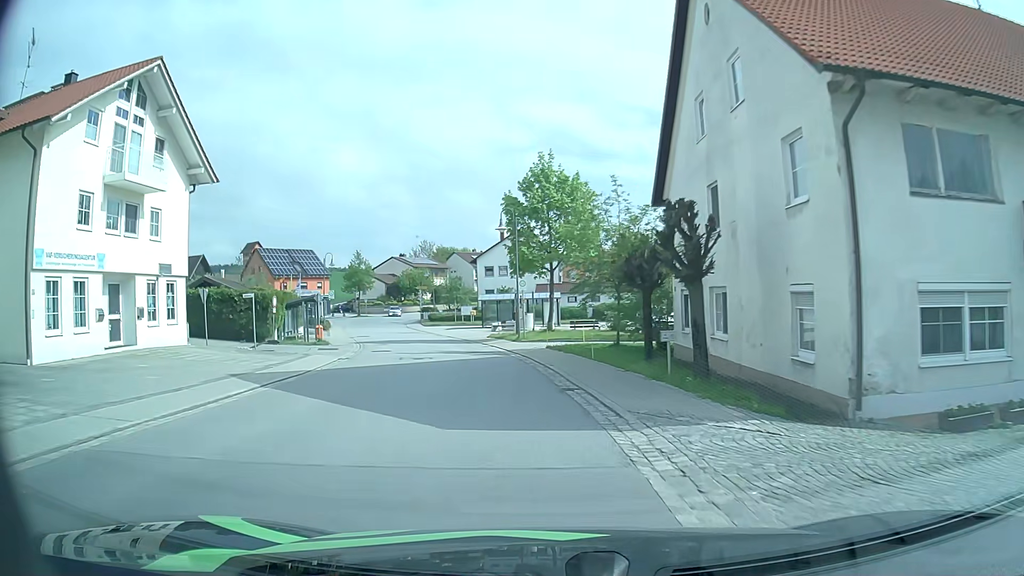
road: secondary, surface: asphalt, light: Day
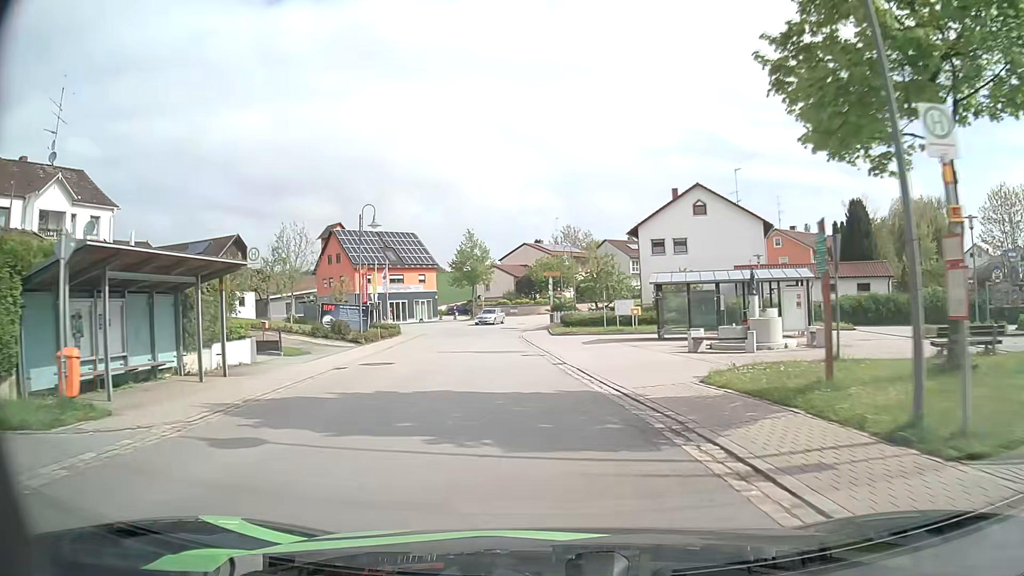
(-3.4, +29.0) m; -13°
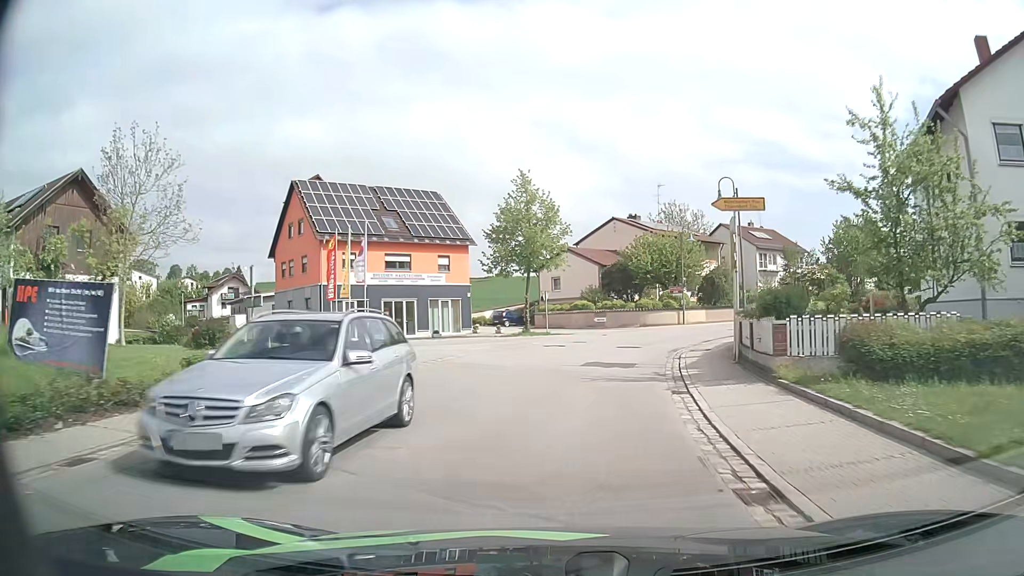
(-2.7, +34.4) m; -6°
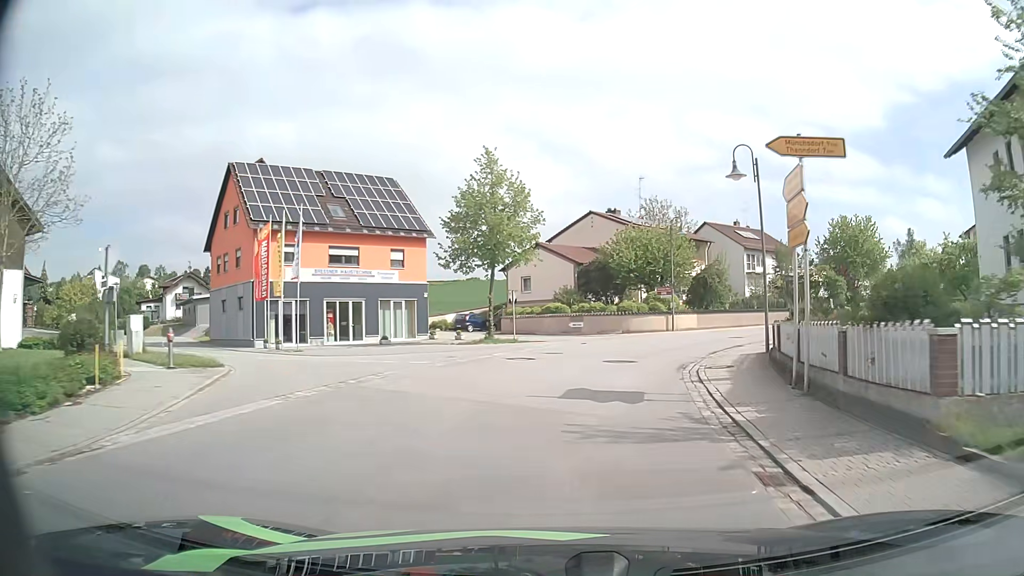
(+0.1, +6.5) m; +2°
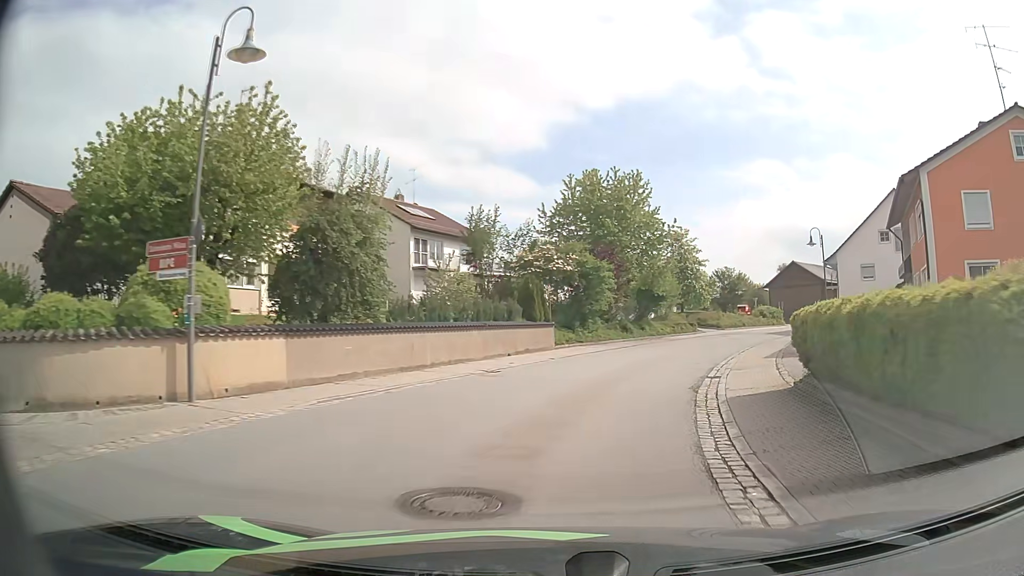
(+7.2, +29.7) m; +30°
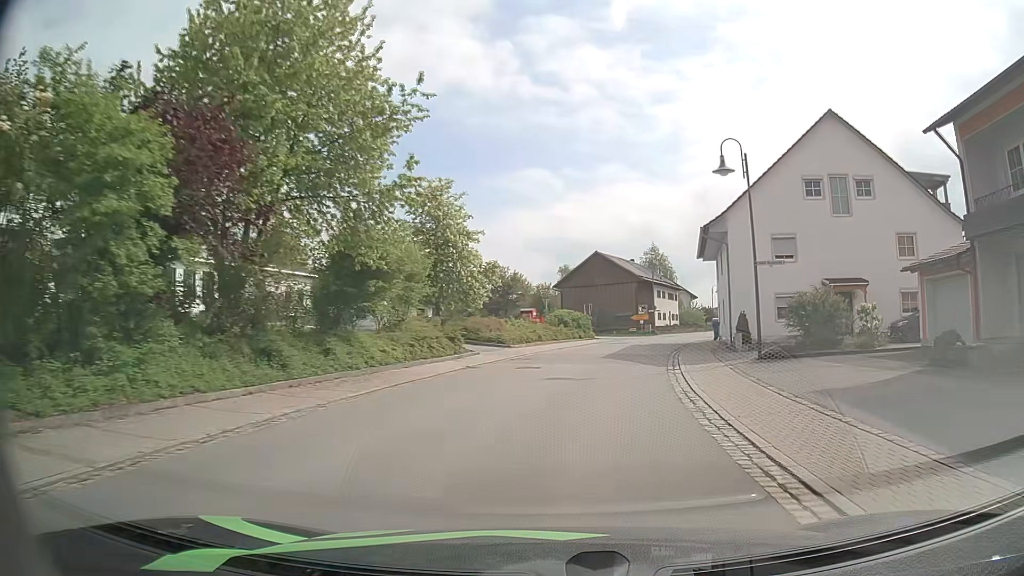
(+5.0, +25.4) m; +20°
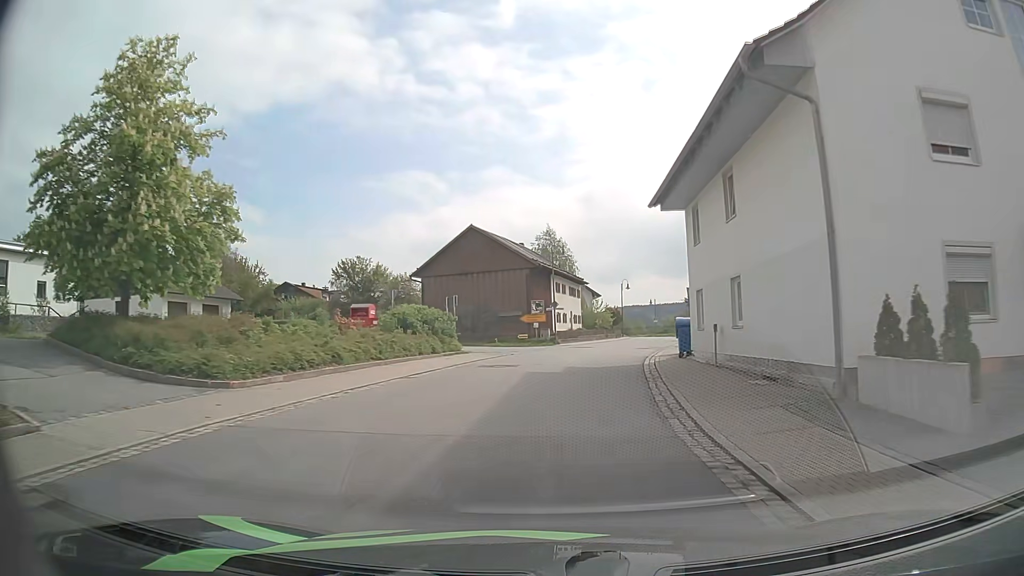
(+2.1, +21.2) m; +10°
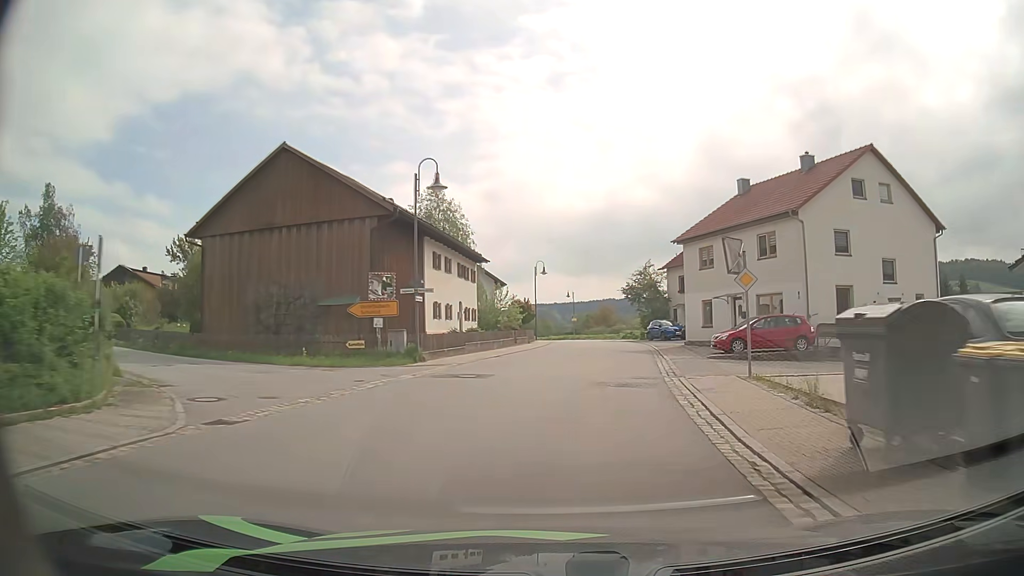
(+1.3, +23.0) m; +8°
